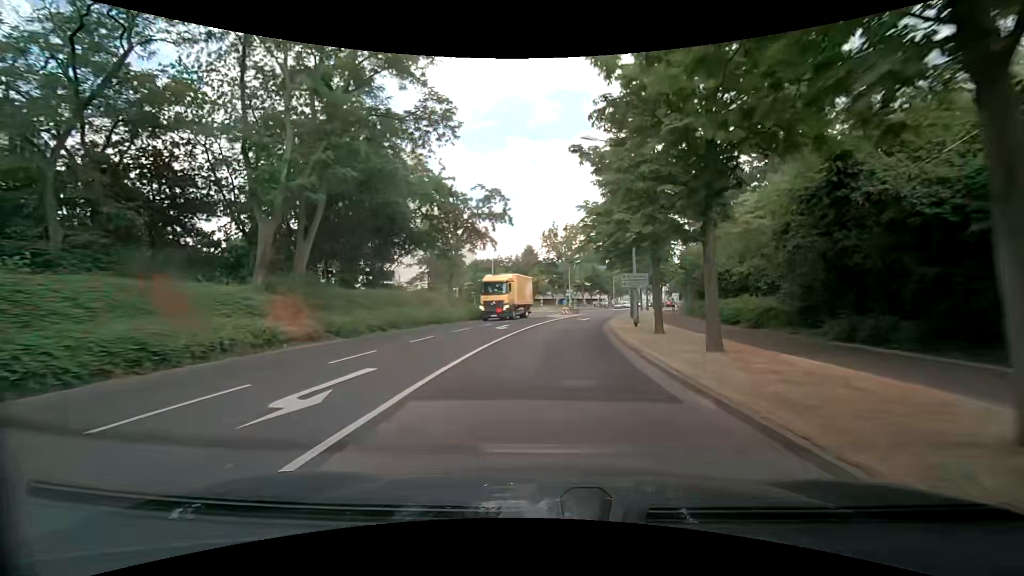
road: tertiary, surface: asphalt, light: Day
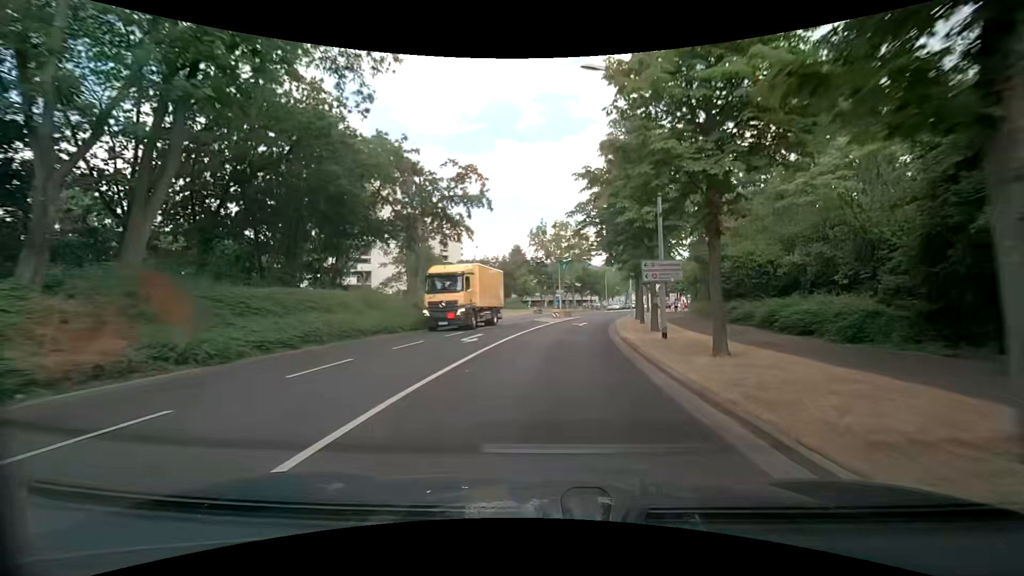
(0.0, +7.6) m; +1°
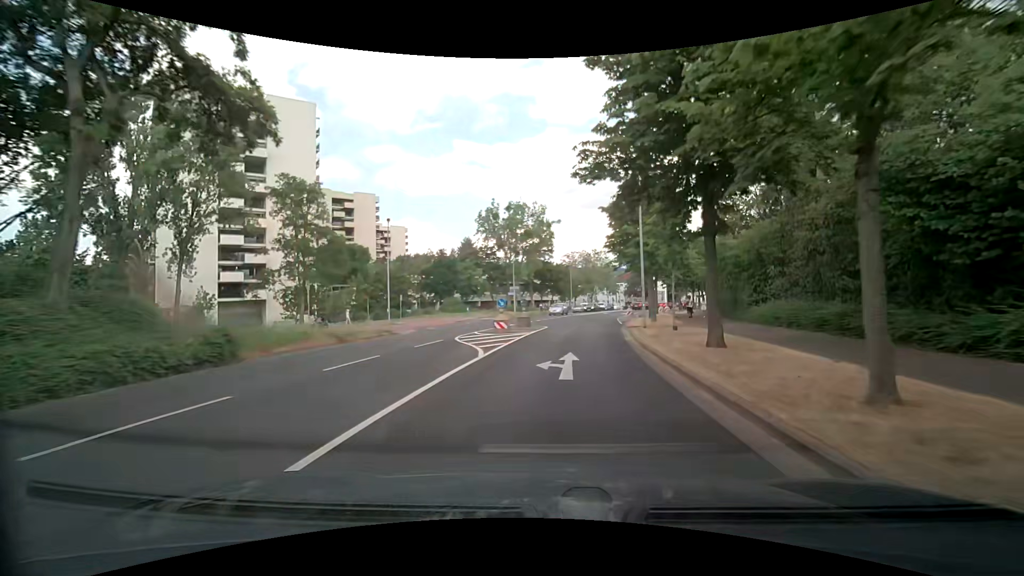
(+1.0, +22.5) m; +6°
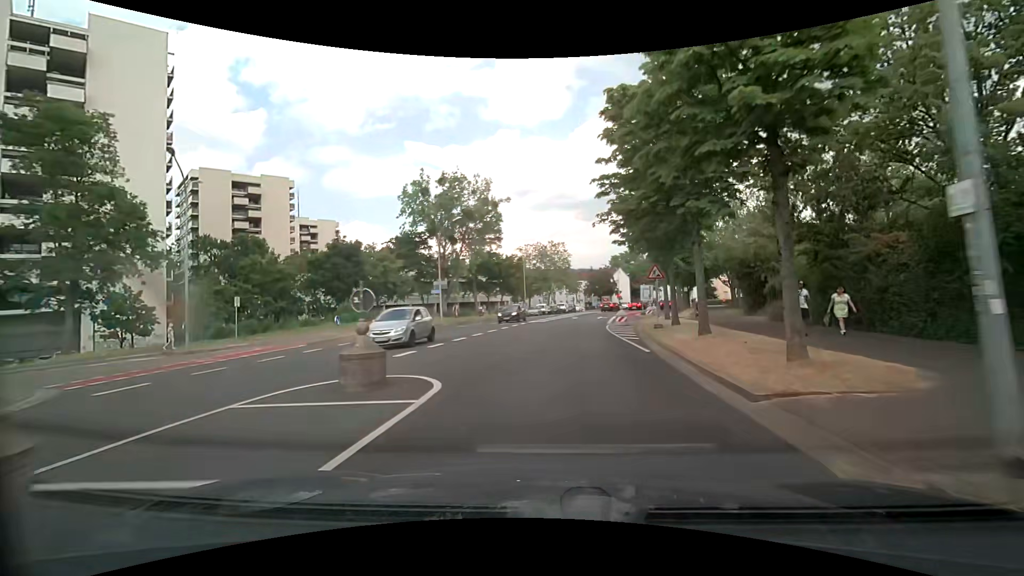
(+0.7, +21.0) m; +5°
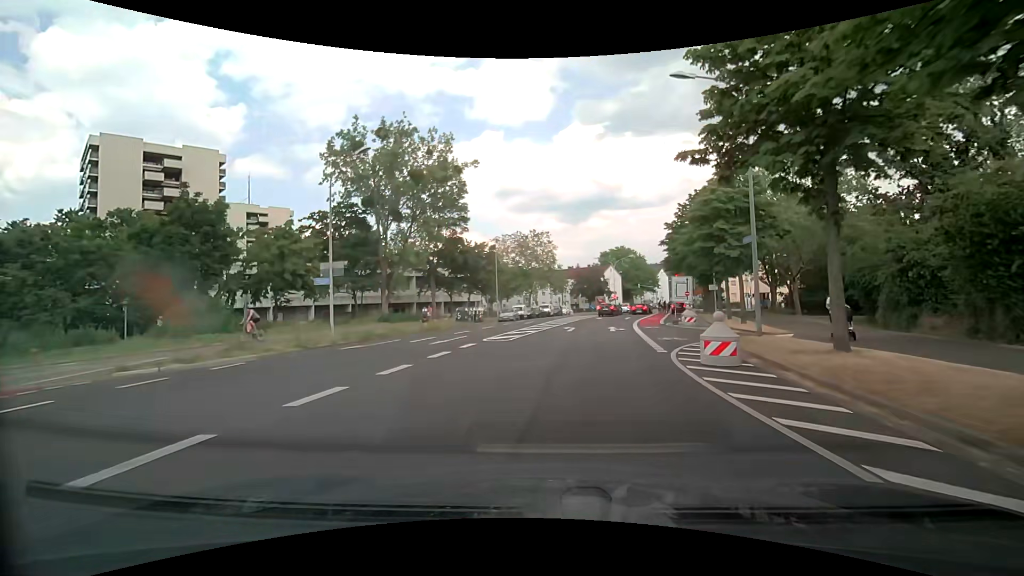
(+0.4, +18.9) m; +3°
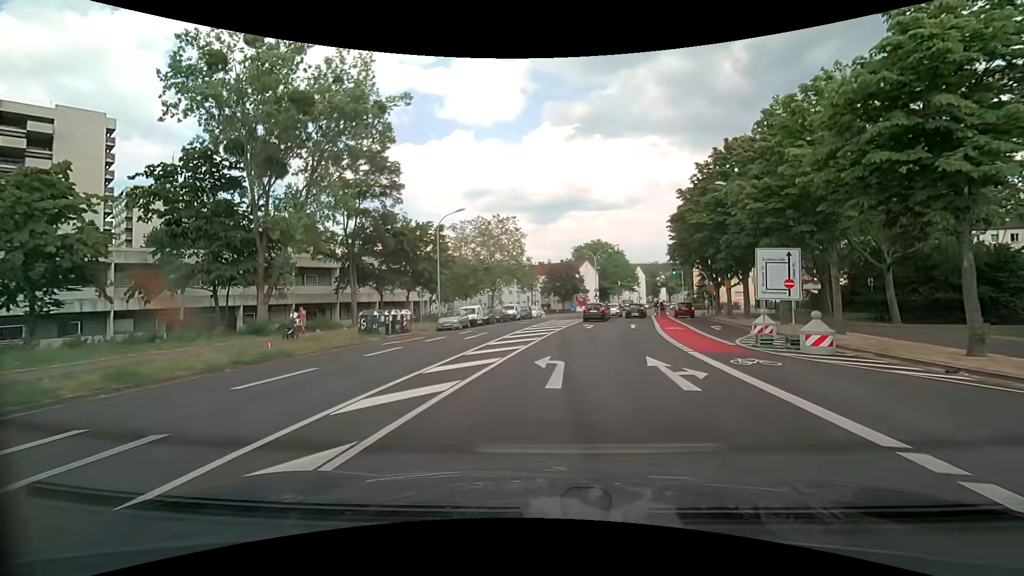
(+0.3, +16.8) m; +3°
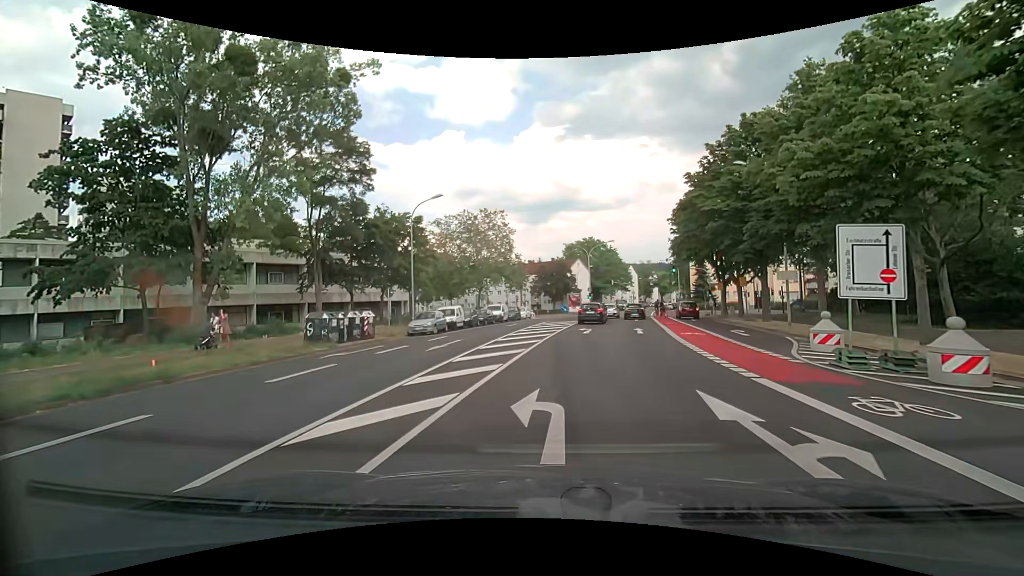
(0.0, +4.9) m; +1°
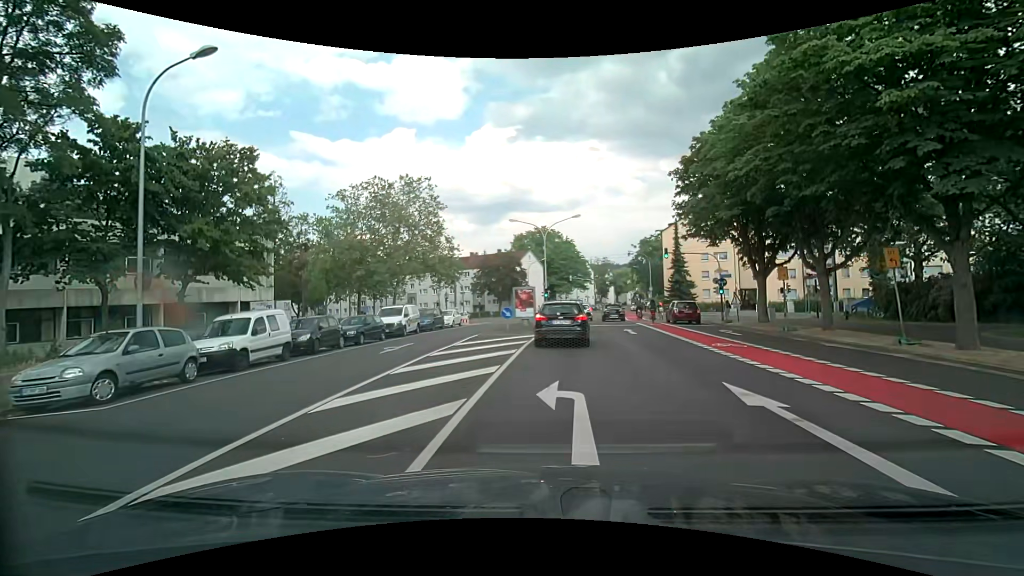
(+0.8, +18.9) m; +5°
